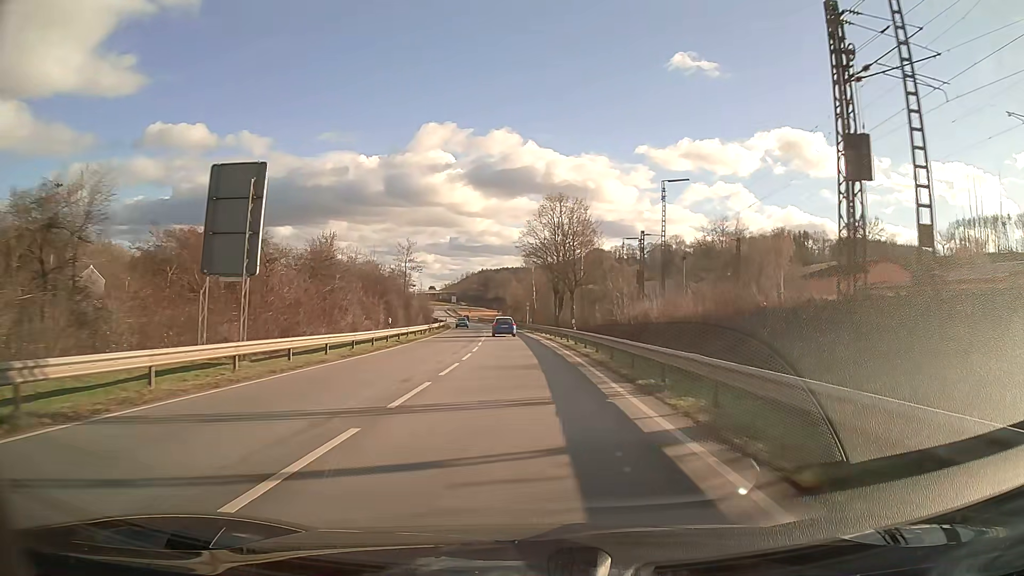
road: primary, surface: asphalt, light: Day
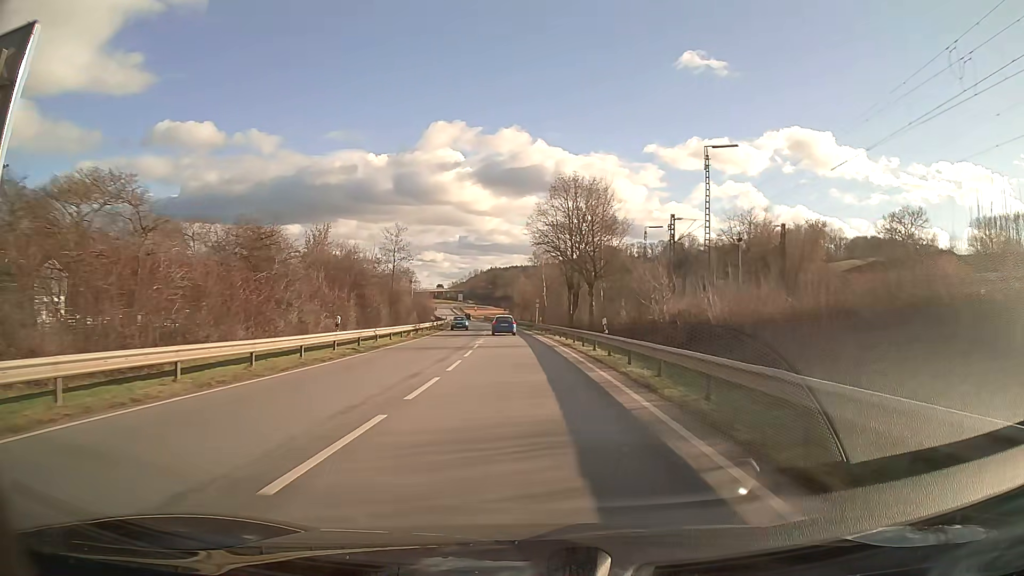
(-0.1, +11.1) m; -1°
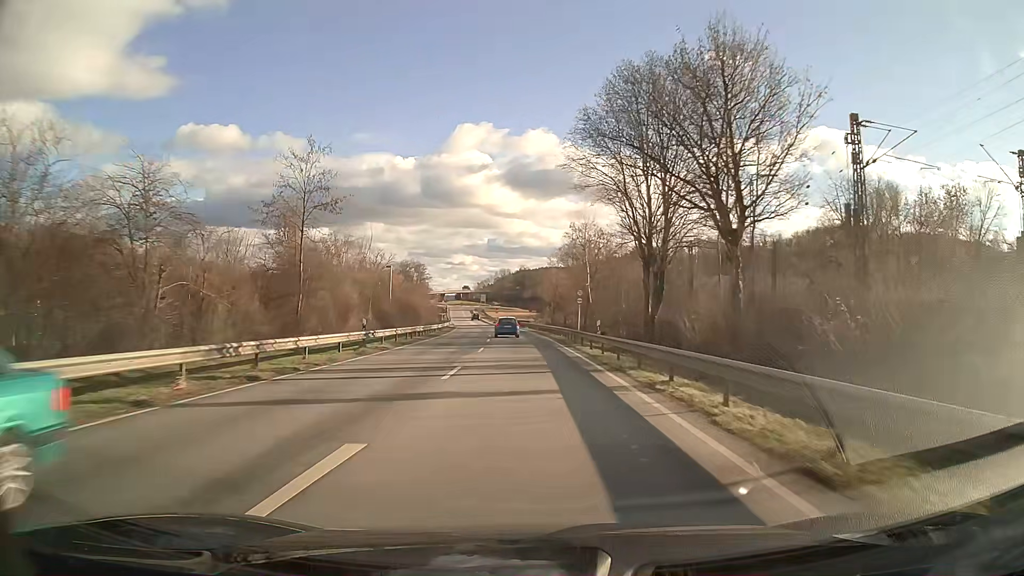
(-0.7, +32.5) m; -2°
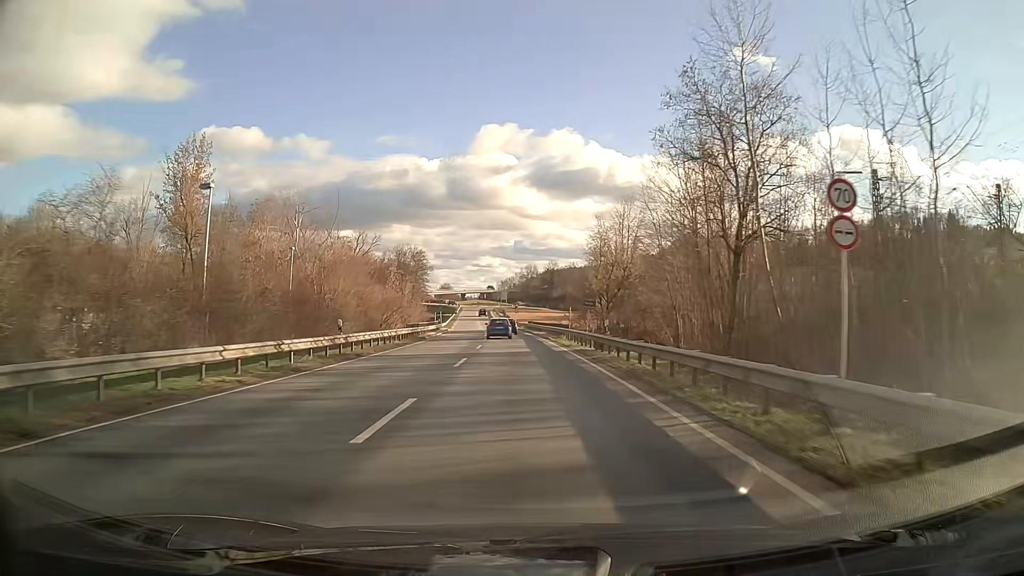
(-1.0, +43.1) m; -3°
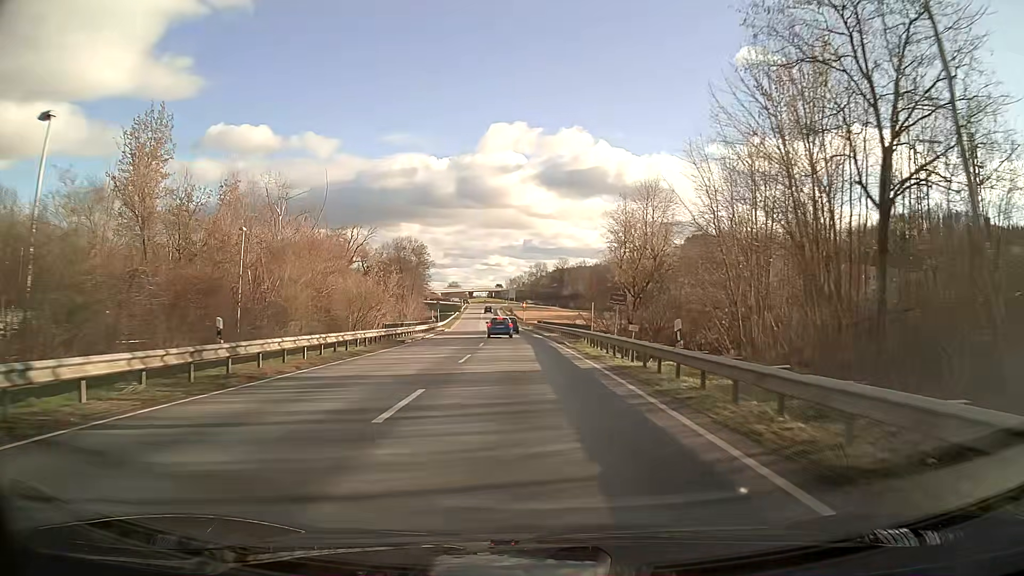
(-0.1, +10.7) m; -1°
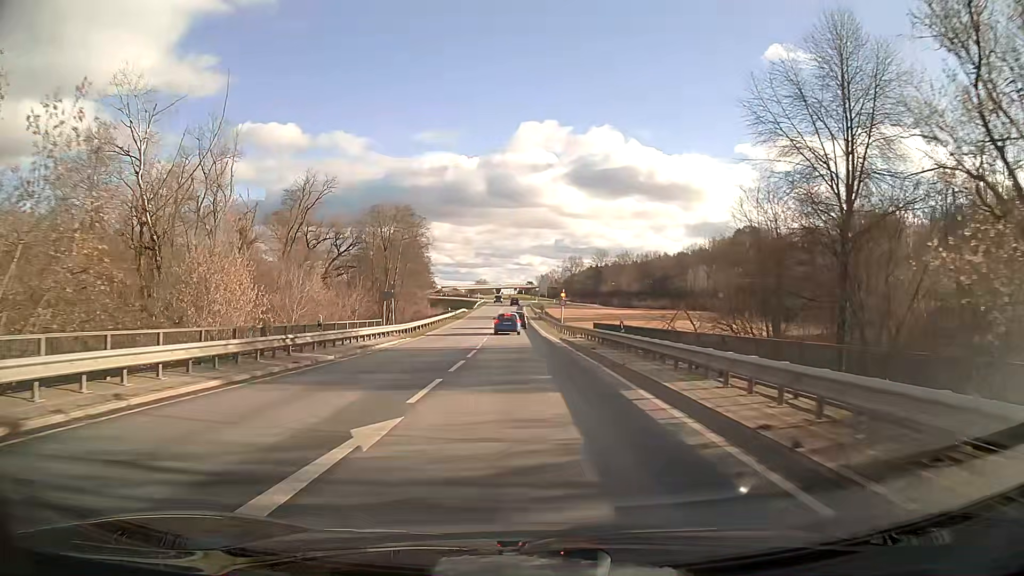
(-1.0, +40.7) m; -3°
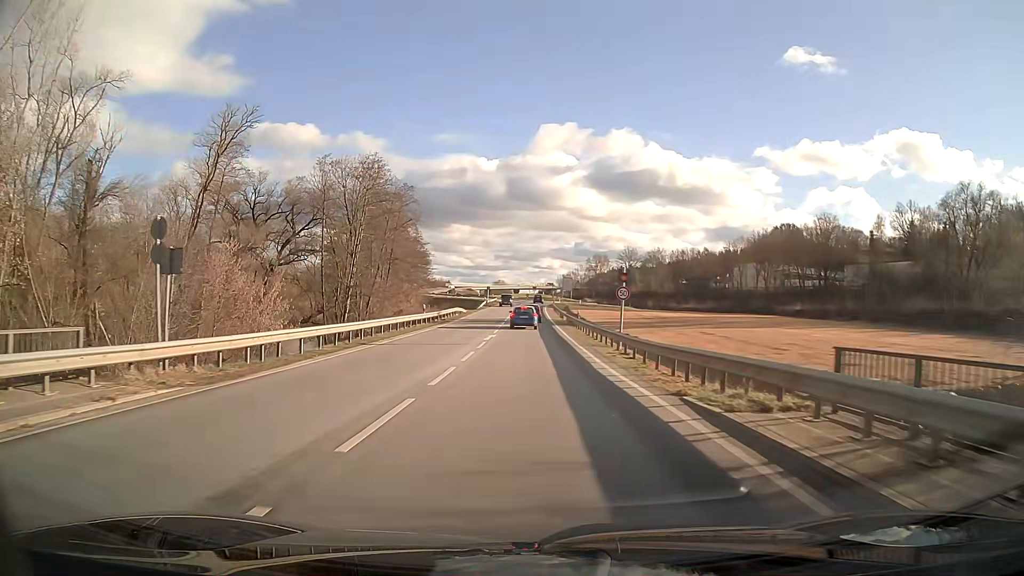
(-0.4, +27.9) m; -1°
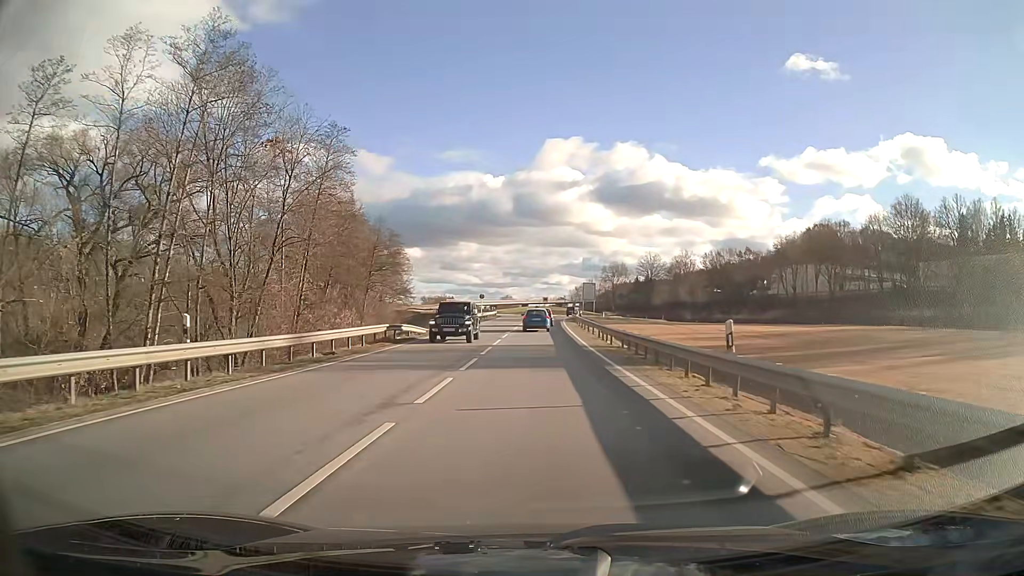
(-0.3, +32.1) m; -1°
